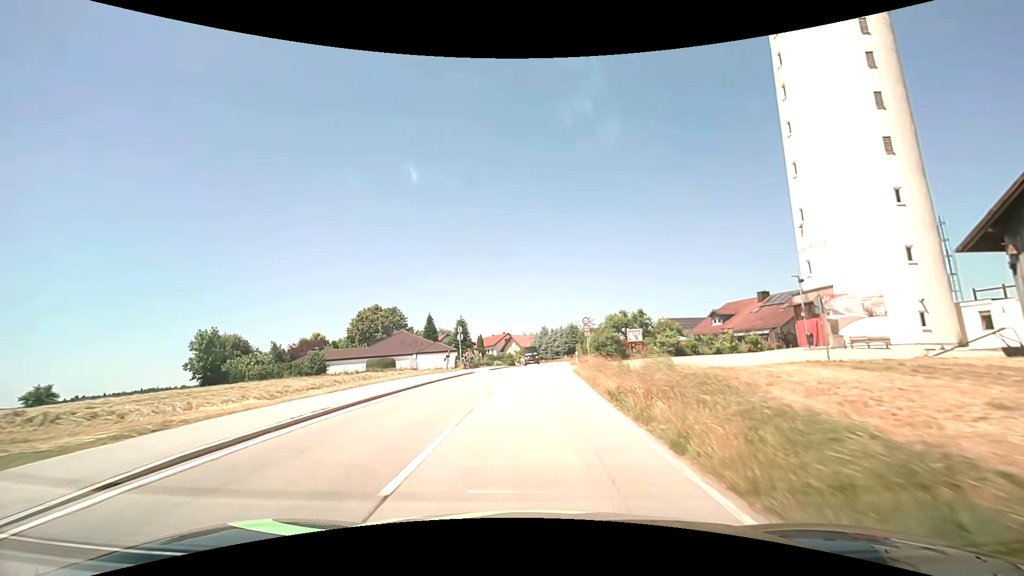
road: tertiary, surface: asphalt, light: Day
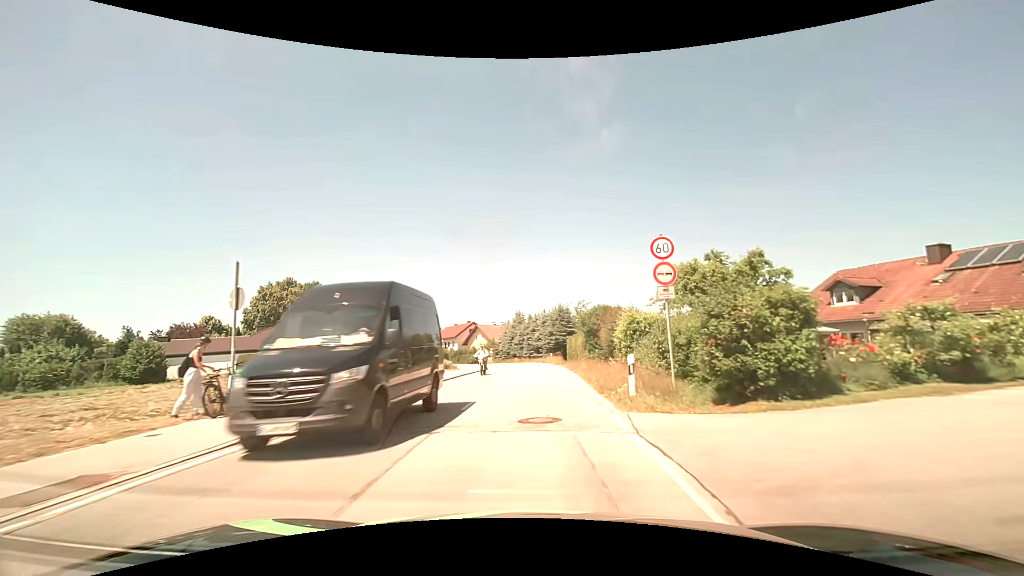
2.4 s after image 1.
(+0.8, +30.3) m; +3°
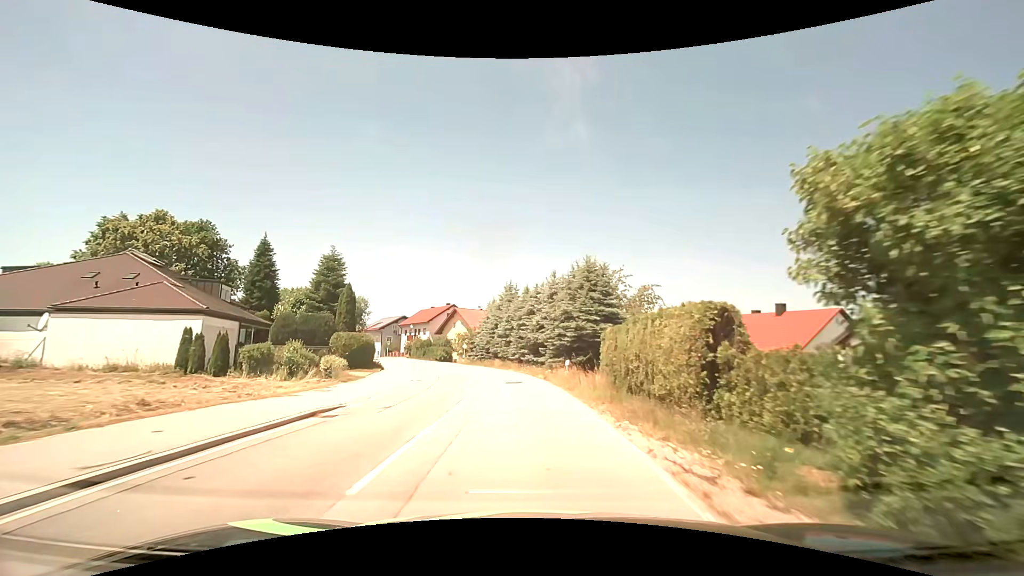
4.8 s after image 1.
(+0.1, +30.3) m; -1°
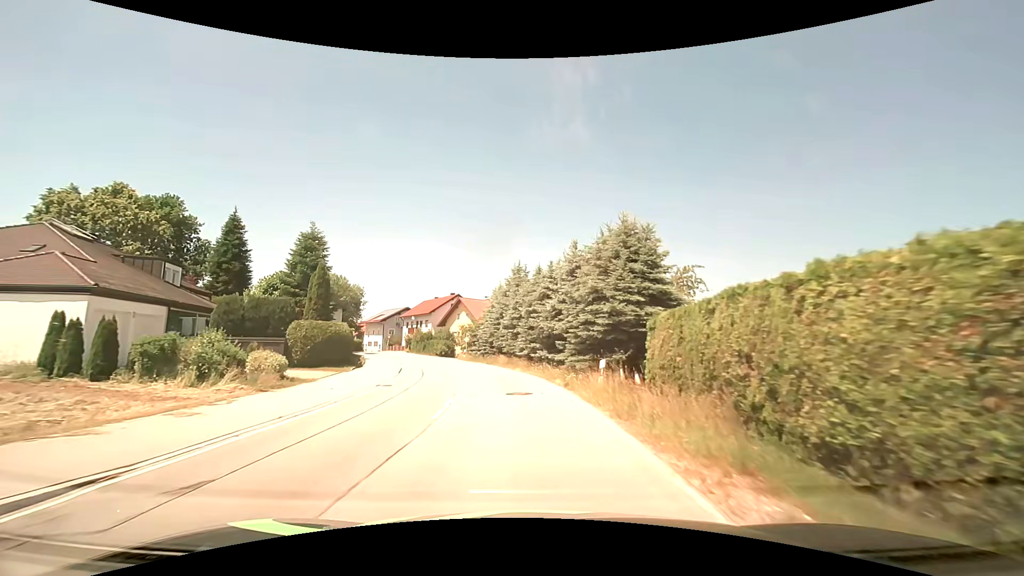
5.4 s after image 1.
(0.0, +7.7) m; -1°
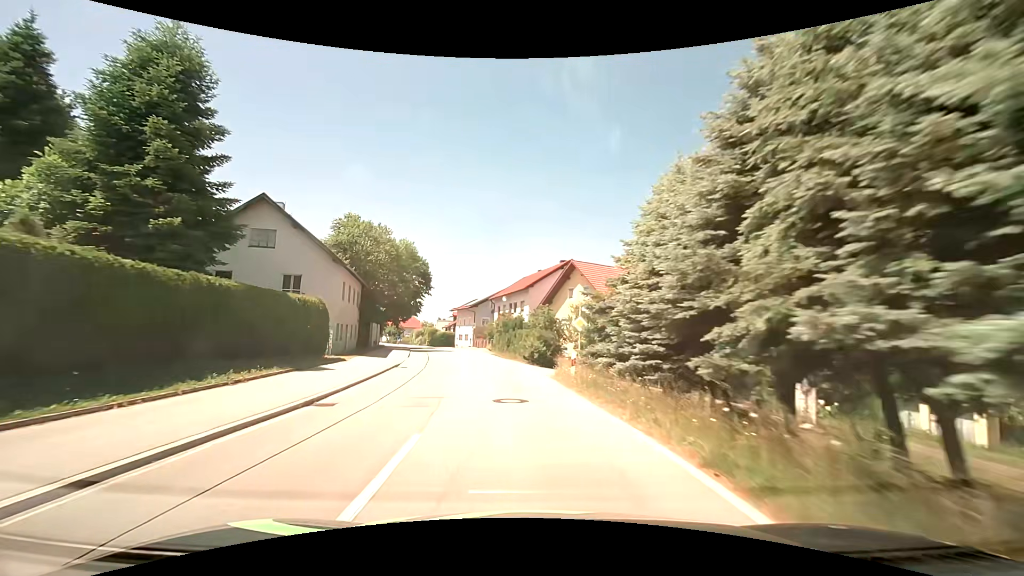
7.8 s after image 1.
(-3.2, +30.8) m; -13°
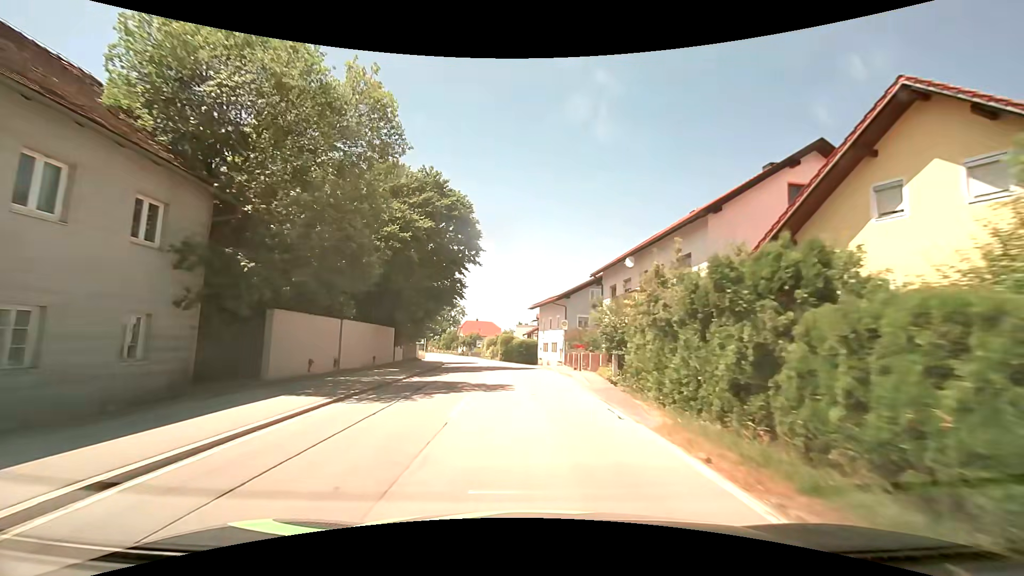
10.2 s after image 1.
(-3.2, +30.3) m; -11°
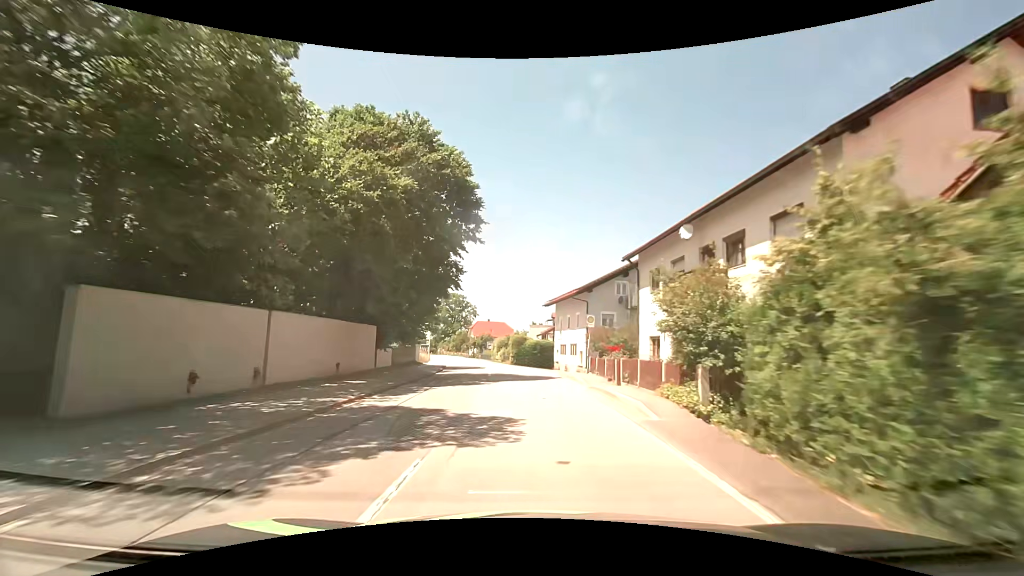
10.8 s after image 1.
(-0.1, +7.3) m; -1°
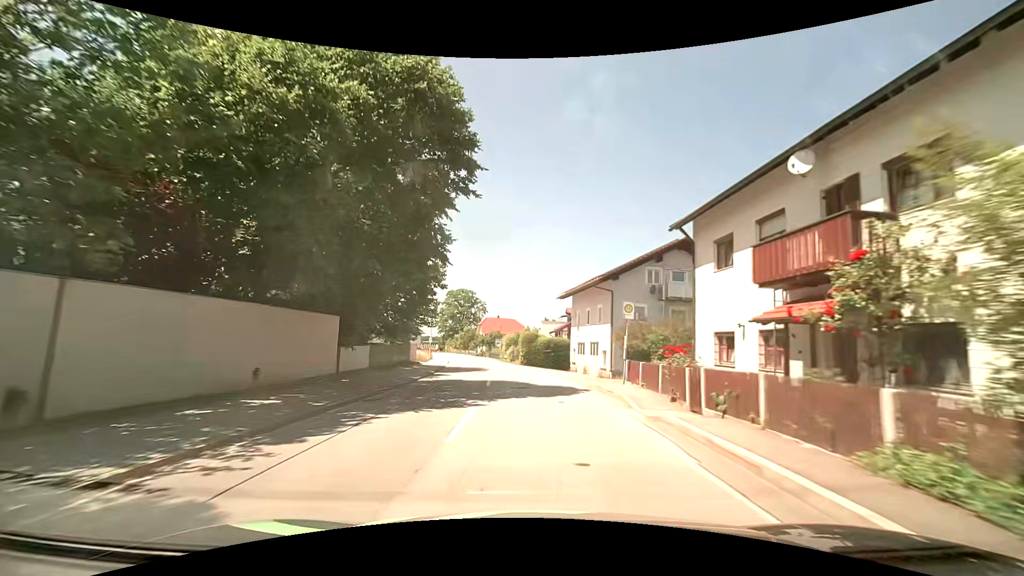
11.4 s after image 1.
(-0.1, +7.2) m; -2°
(0, +10) (0, +20) (-1, +30) (-2, +40) (-3, +50) (-4, +60) (-6, +70) (-8, +79) (-10, +89) (-13, +99) m
